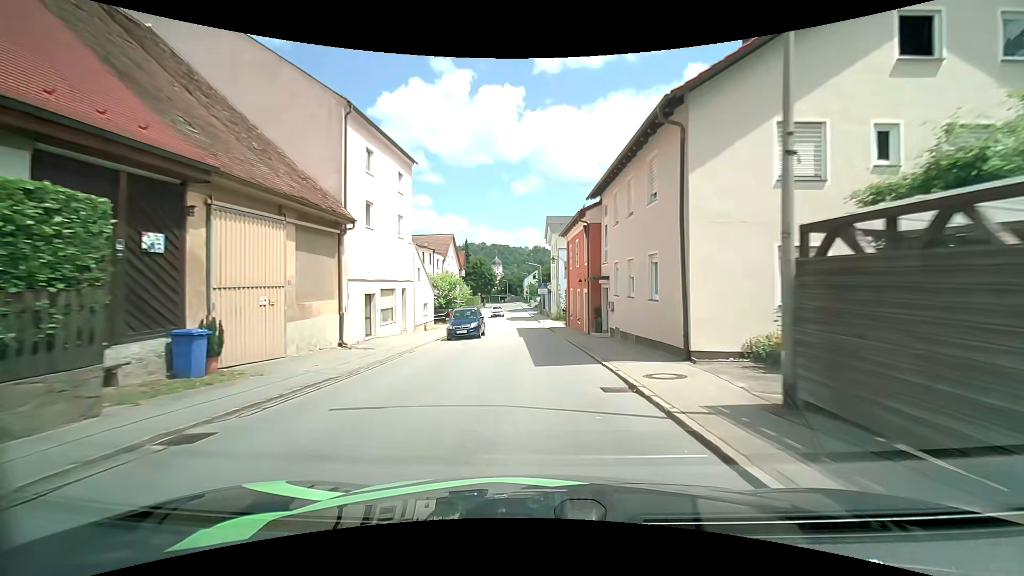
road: tertiary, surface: asphalt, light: Day
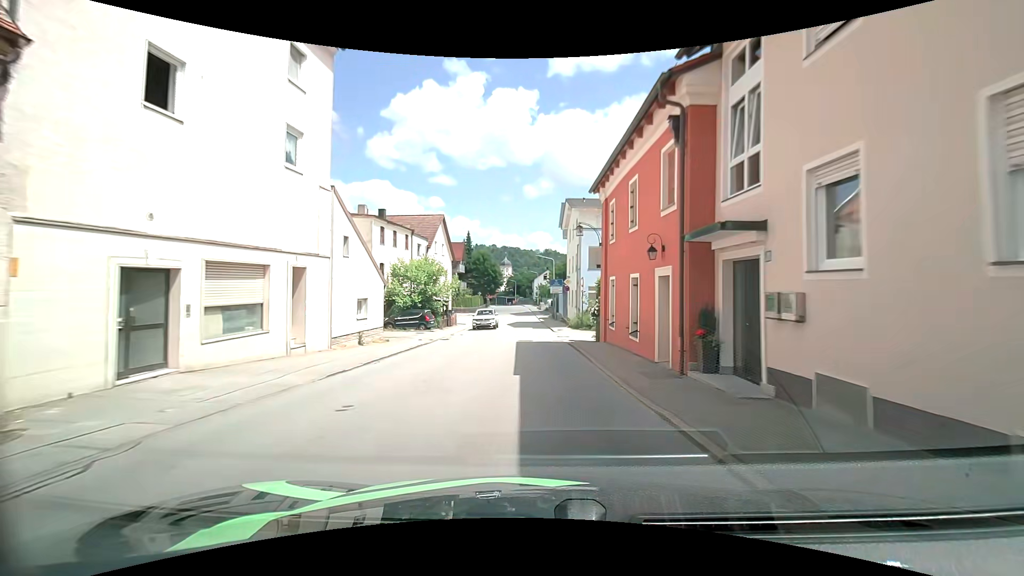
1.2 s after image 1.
(-0.2, +14.3) m; -1°
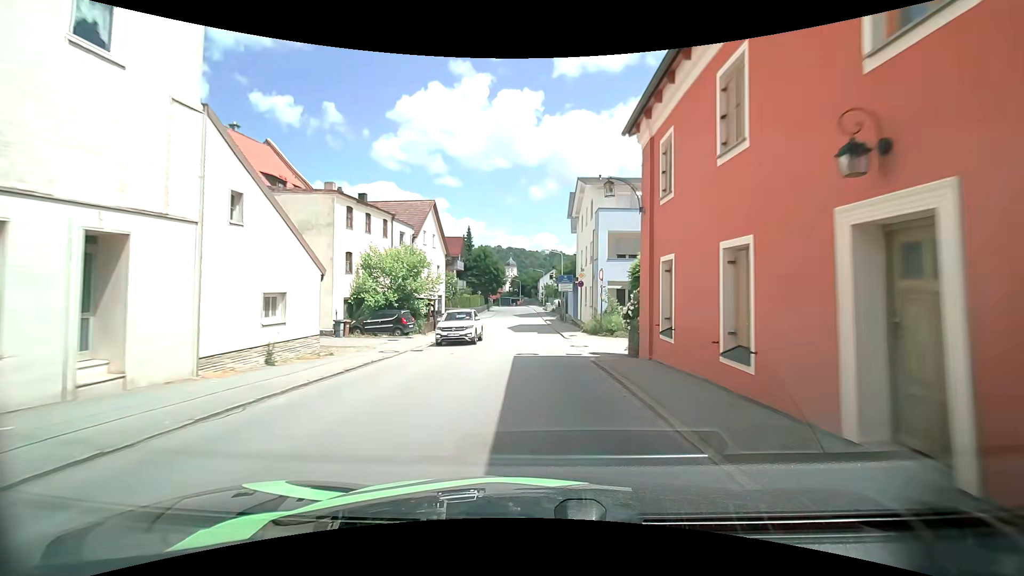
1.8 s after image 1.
(0.0, +7.3) m; 0°
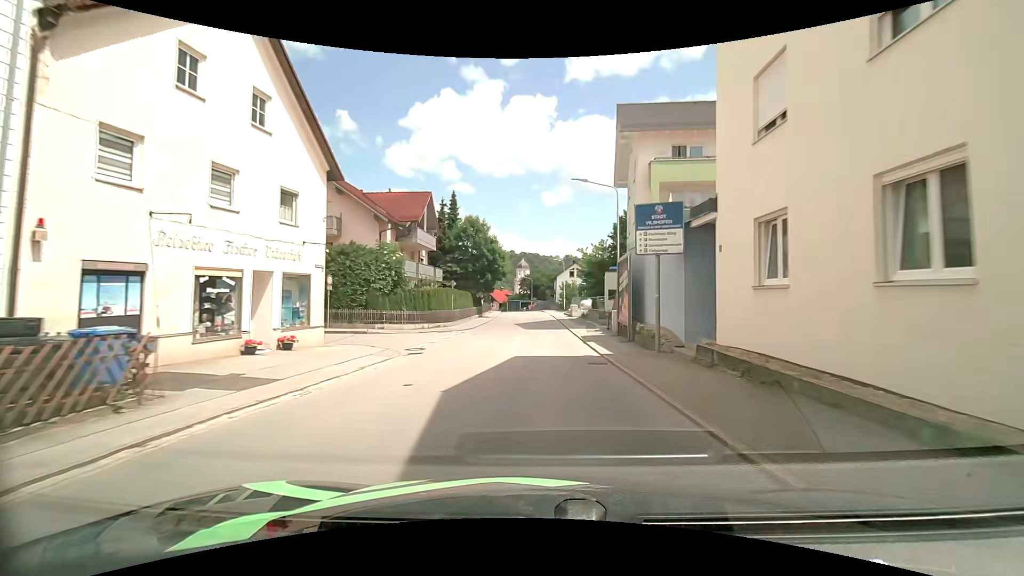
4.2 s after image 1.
(-0.4, +30.7) m; -2°
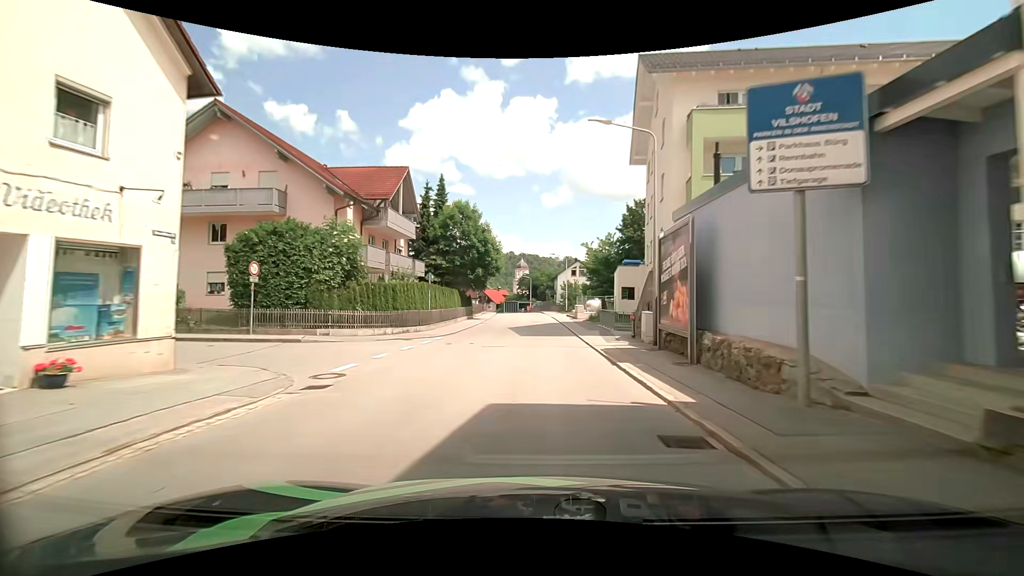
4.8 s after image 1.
(0.0, +7.8) m; +1°
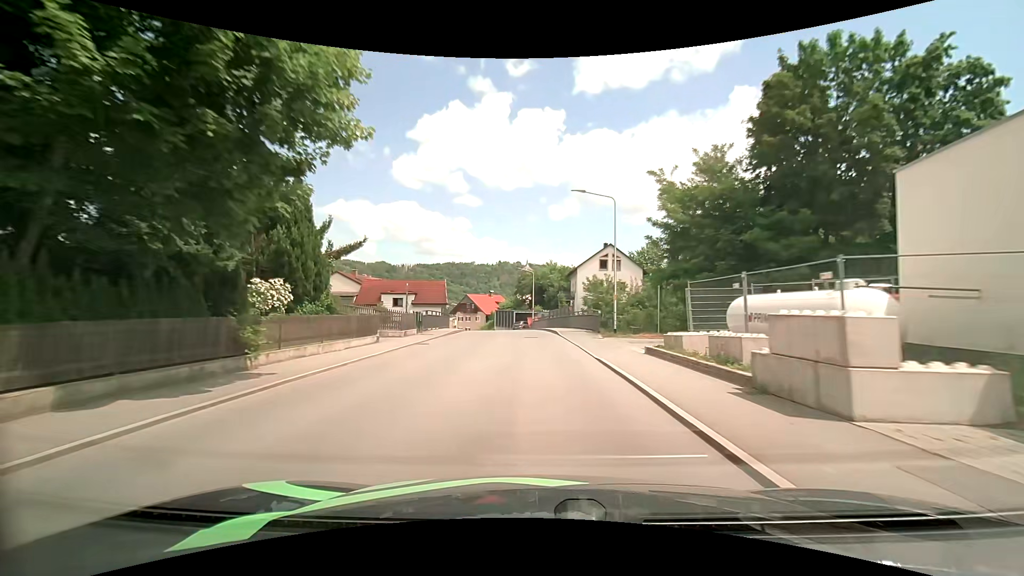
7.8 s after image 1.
(+0.1, +39.5) m; 0°
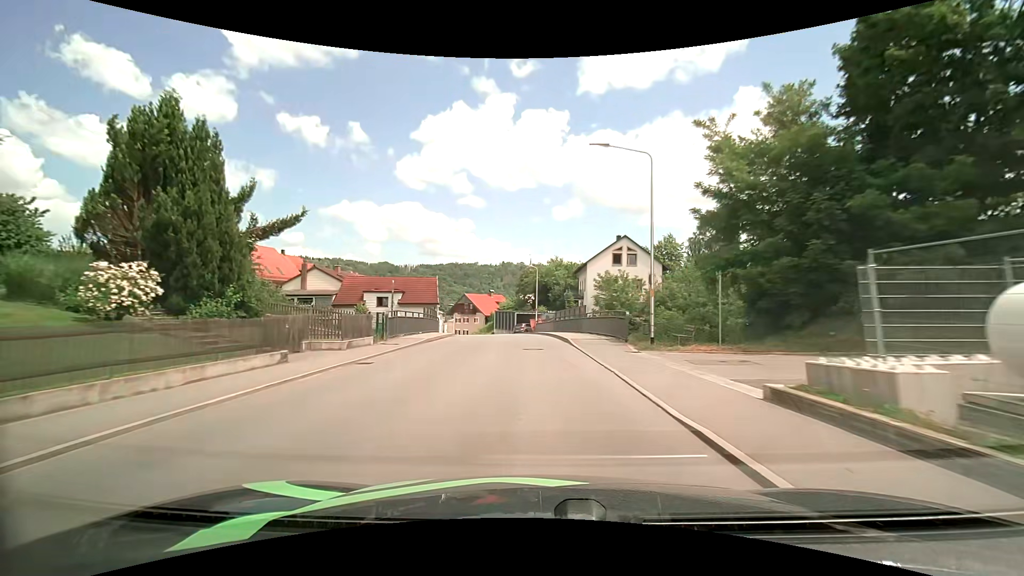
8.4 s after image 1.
(-0.1, +7.8) m; 0°
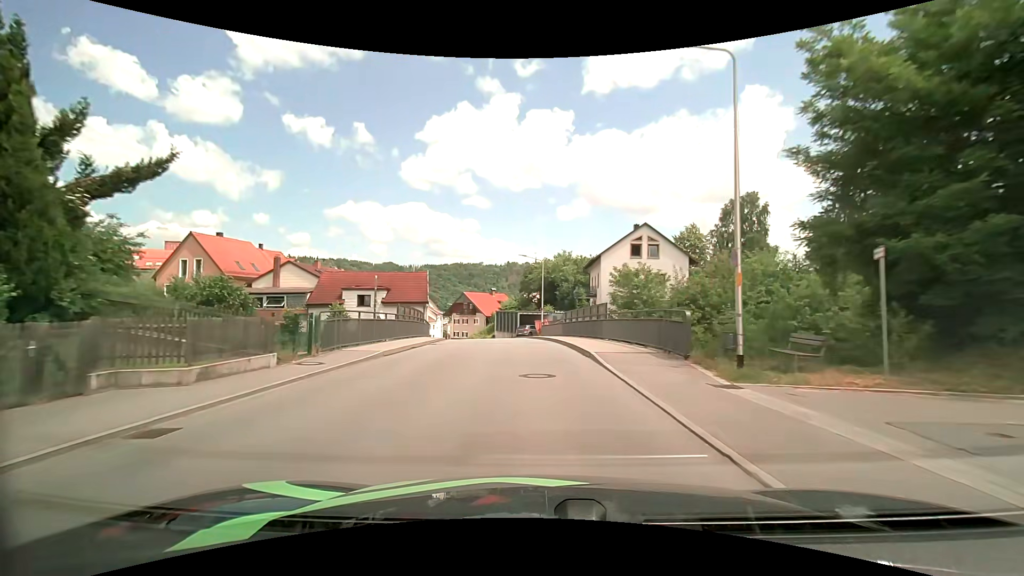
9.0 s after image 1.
(0.0, +7.6) m; -1°
(0, +10) (0, +20) (-1, +30) (-3, +40) (-5, +50) (-8, +59) (-11, +69) (-15, +78) (-18, +87) (-19, +97) m
